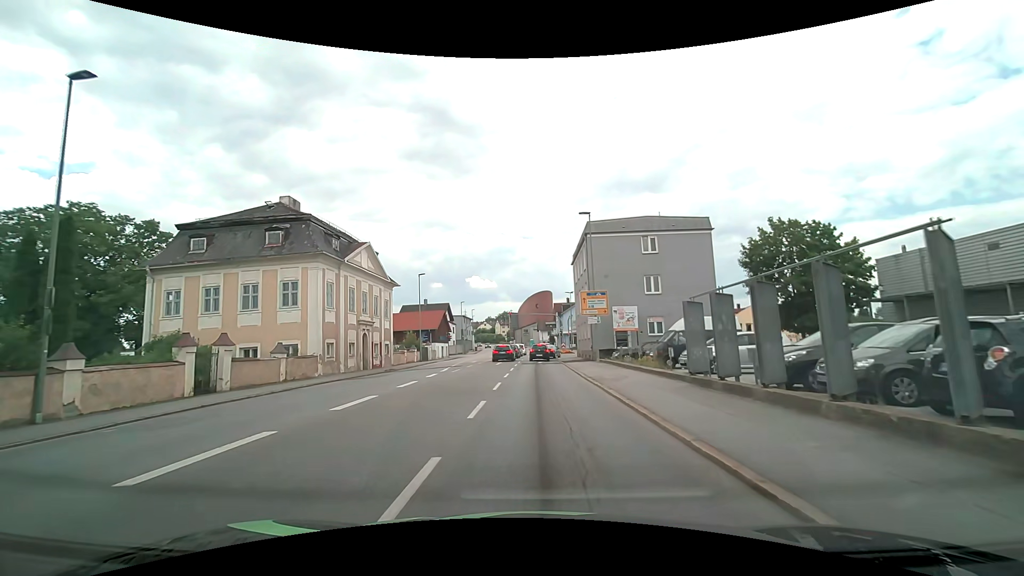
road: tertiary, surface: asphalt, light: Day
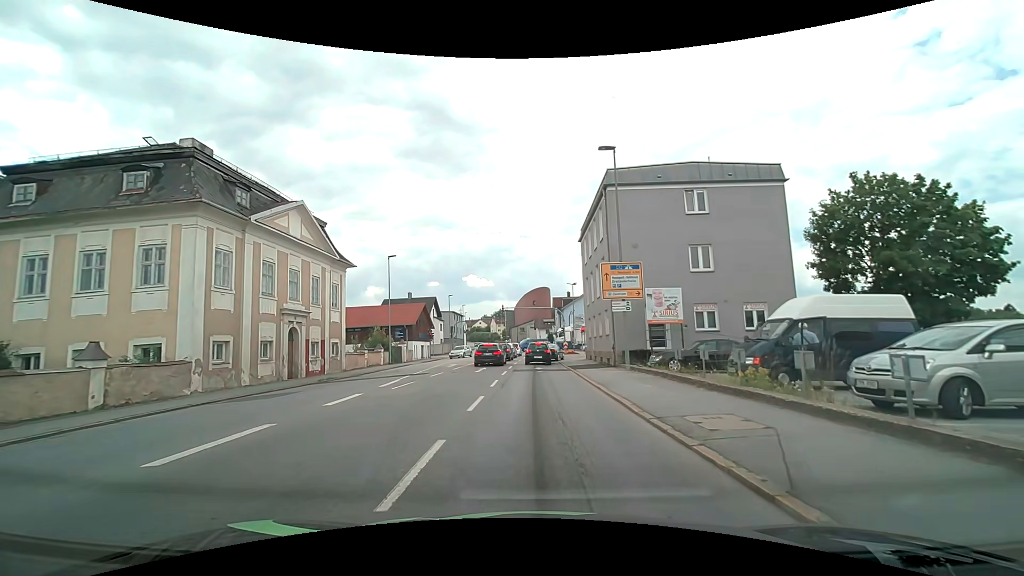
(0.0, +10.9) m; +1°
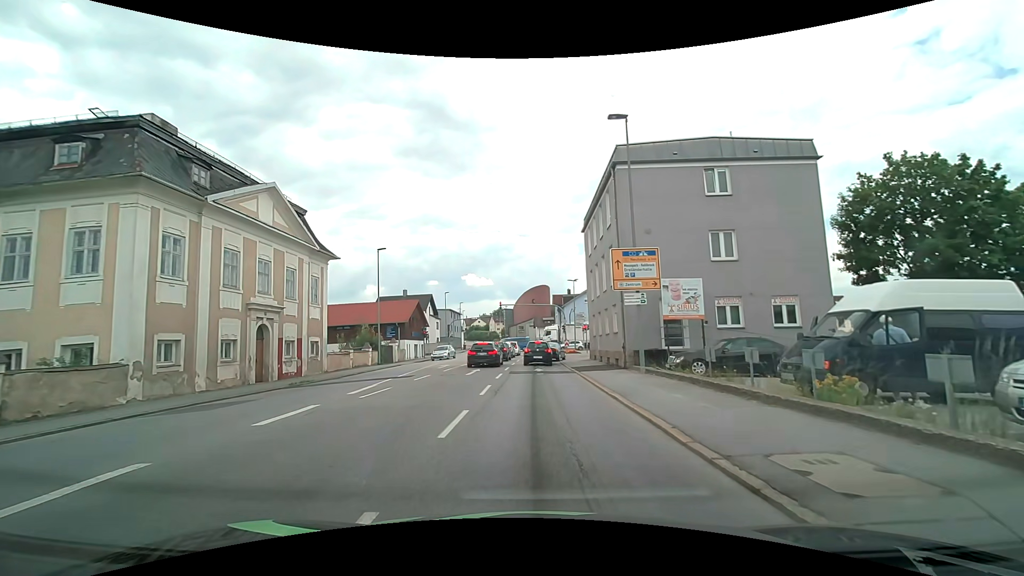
(0.0, +3.0) m; 0°
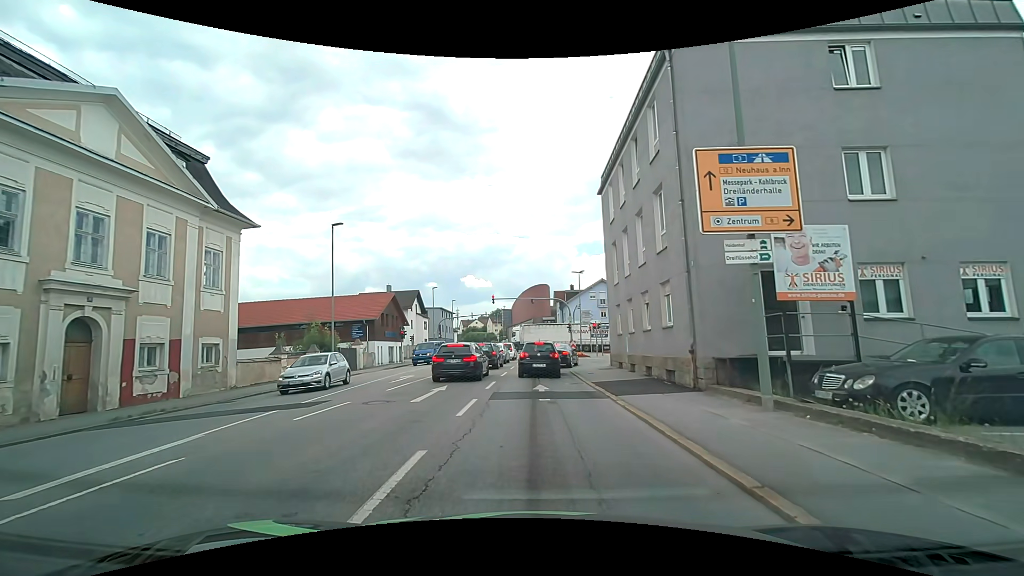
(0.0, +9.7) m; +1°
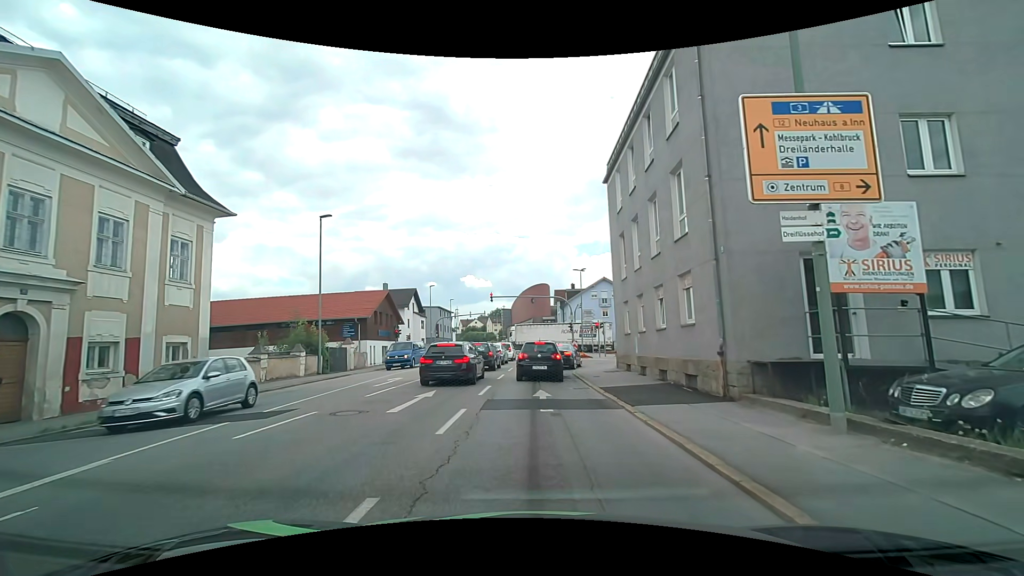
(0.0, +2.0) m; -2°
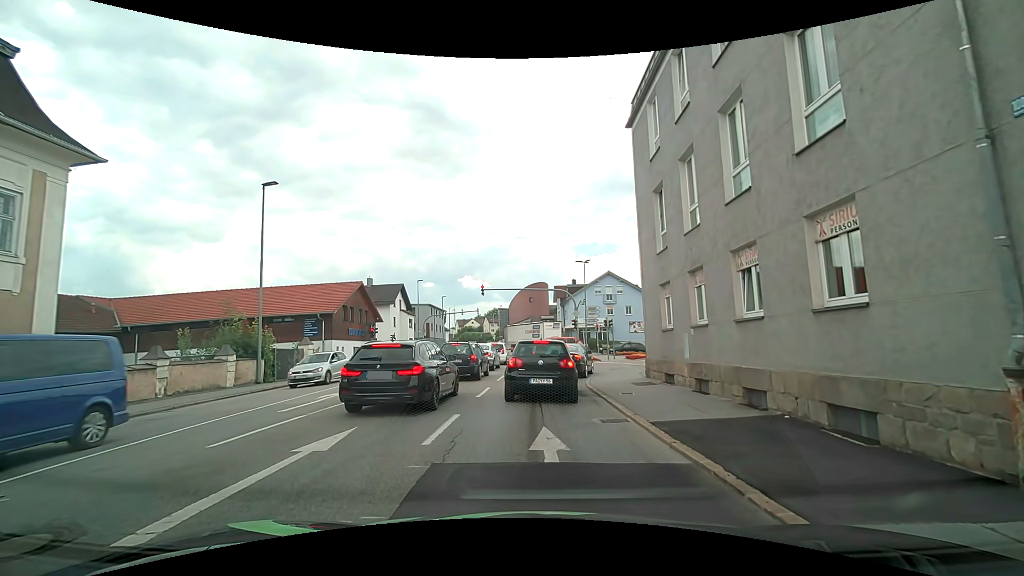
(+0.1, +6.5) m; 0°
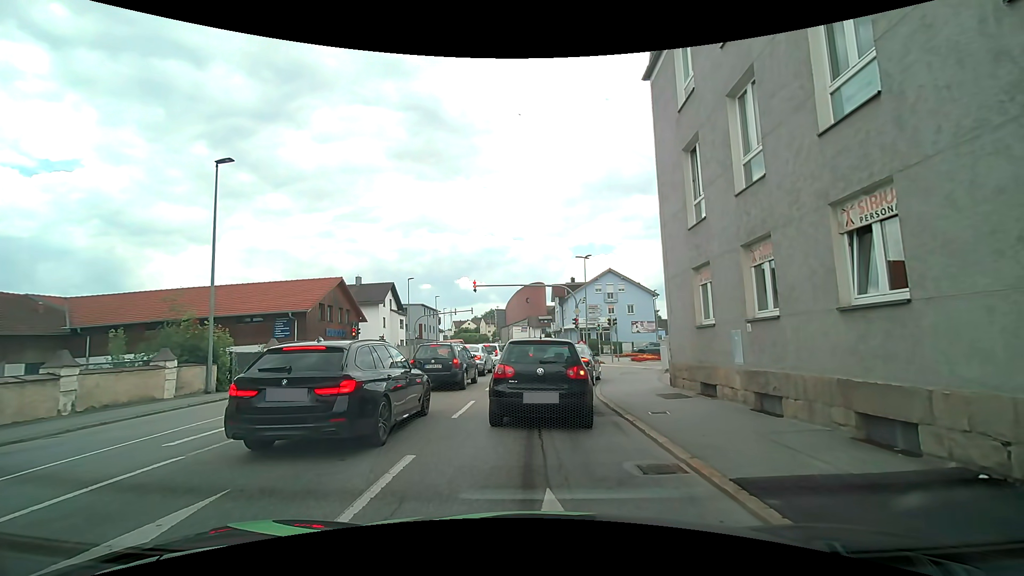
(0.0, +3.3) m; -1°
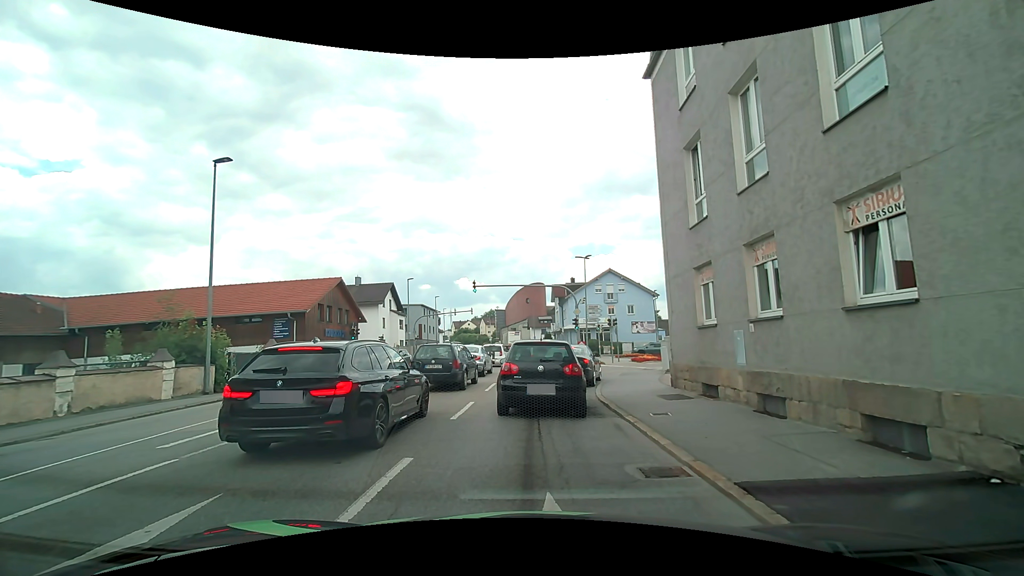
(0.0, +0.2) m; 0°
